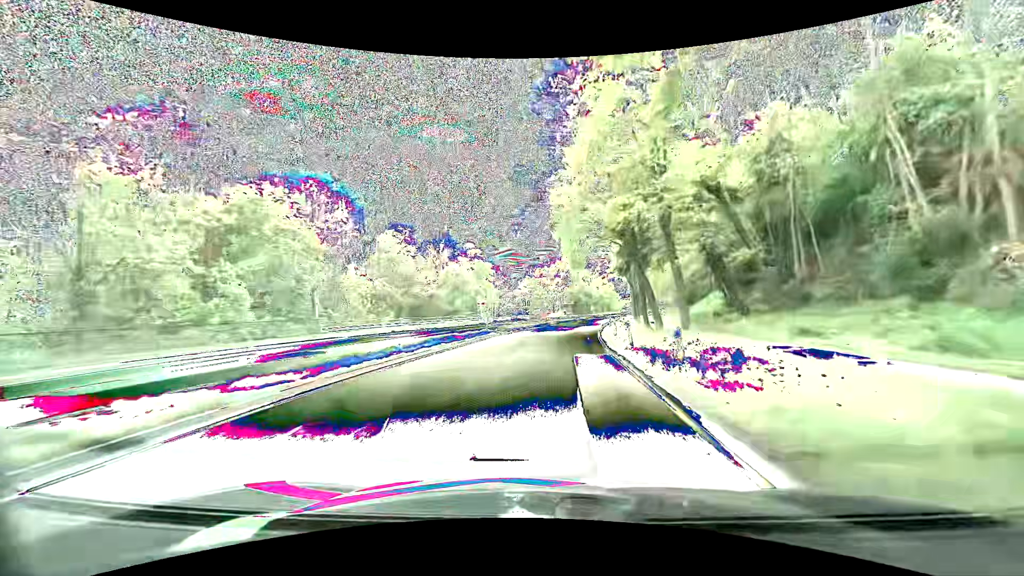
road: primary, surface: asphalt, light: Day
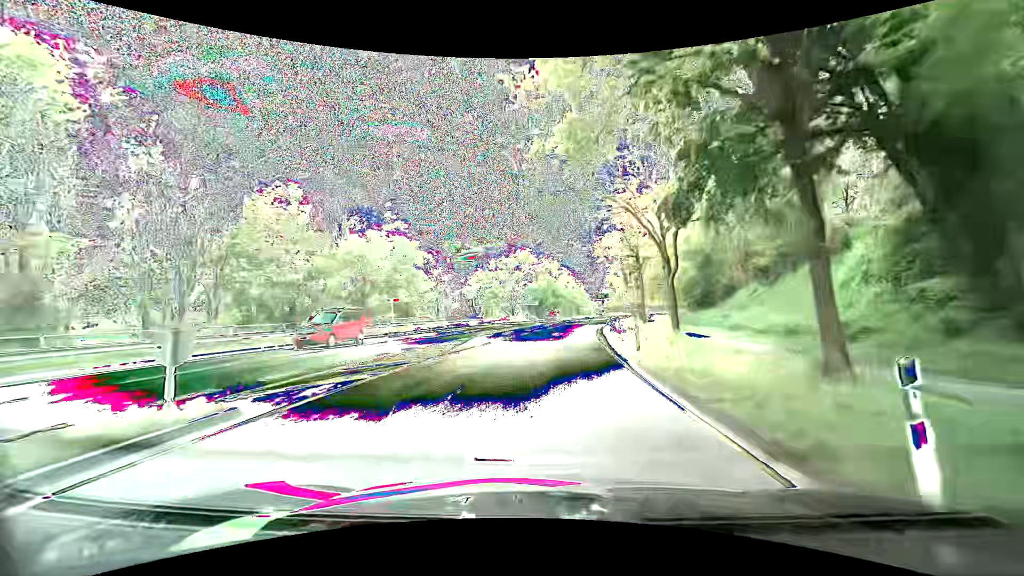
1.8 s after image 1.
(+1.0, +25.0) m; +5°
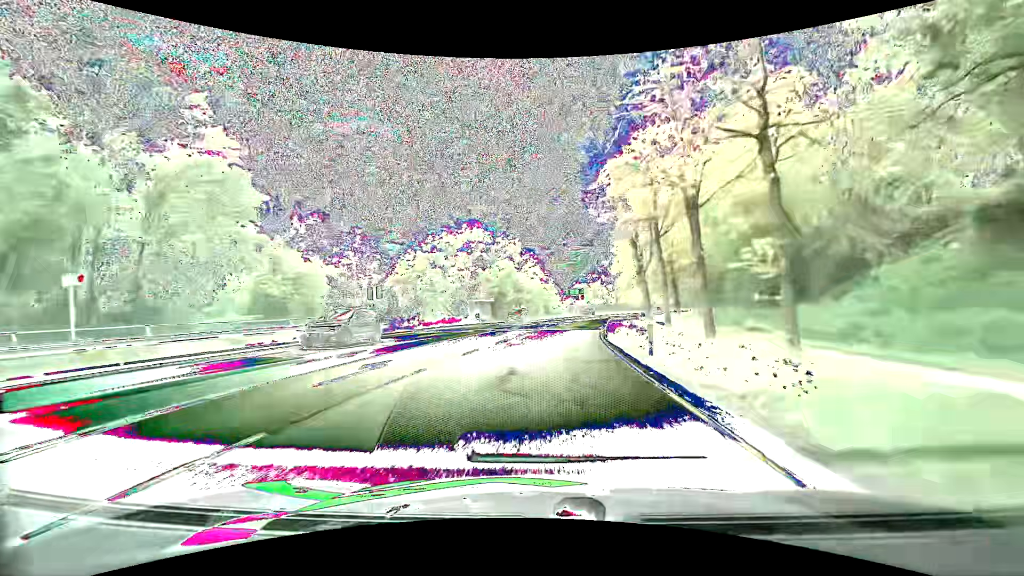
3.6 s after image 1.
(+0.9, +25.1) m; +4°
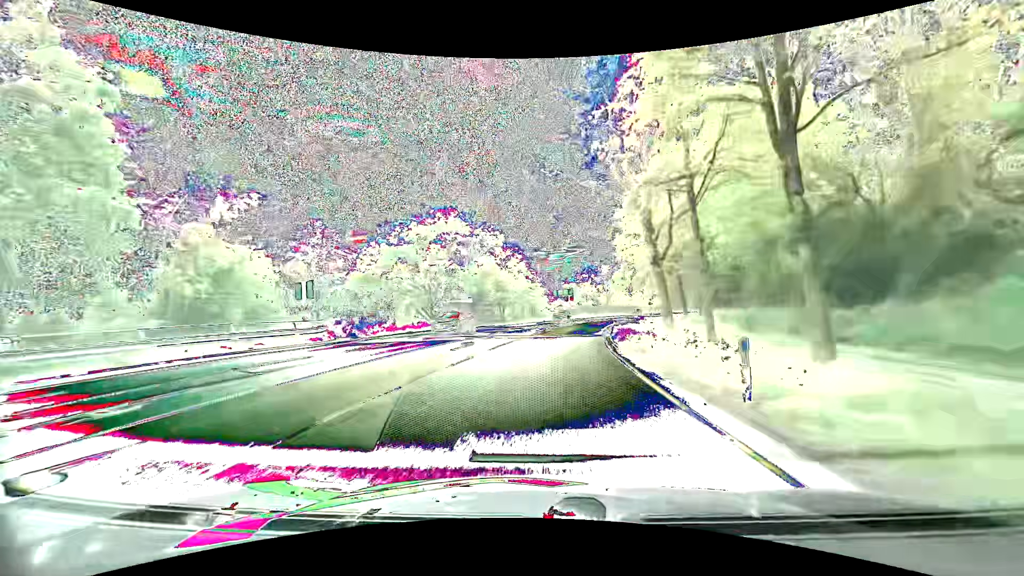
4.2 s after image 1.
(+0.1, +8.4) m; +1°
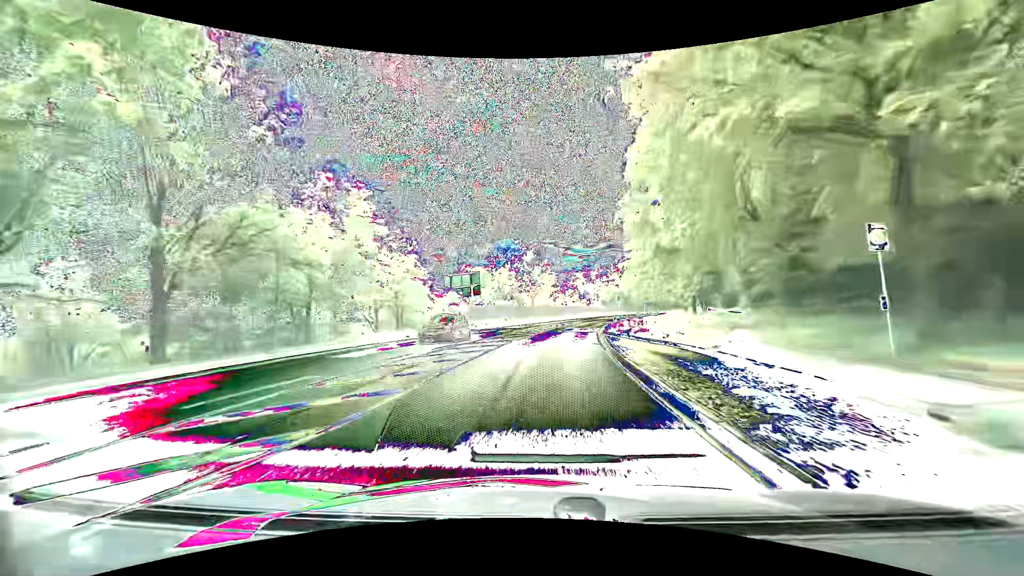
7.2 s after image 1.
(+3.7, +41.9) m; +10°
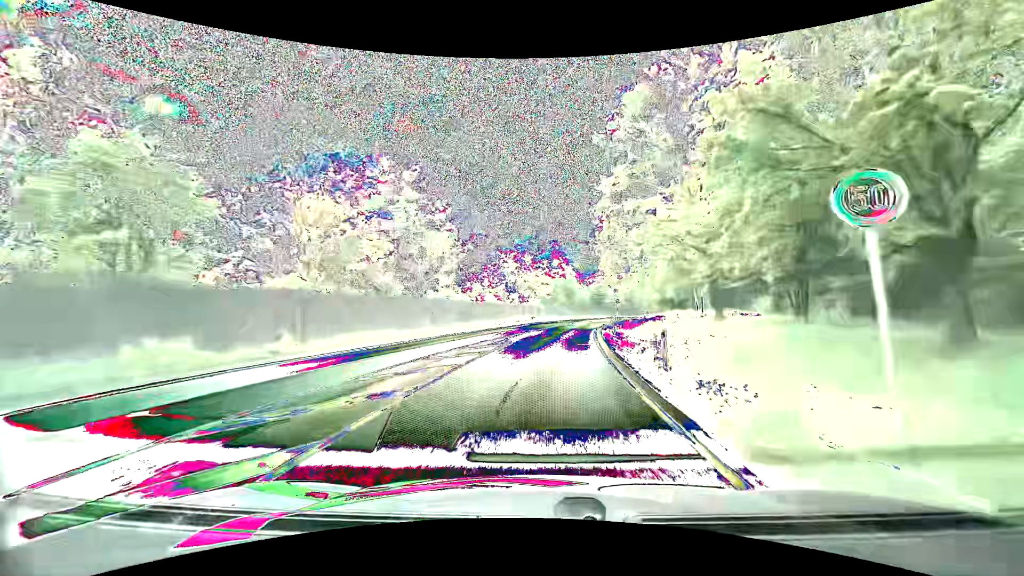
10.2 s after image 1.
(+3.2, +42.0) m; +8°
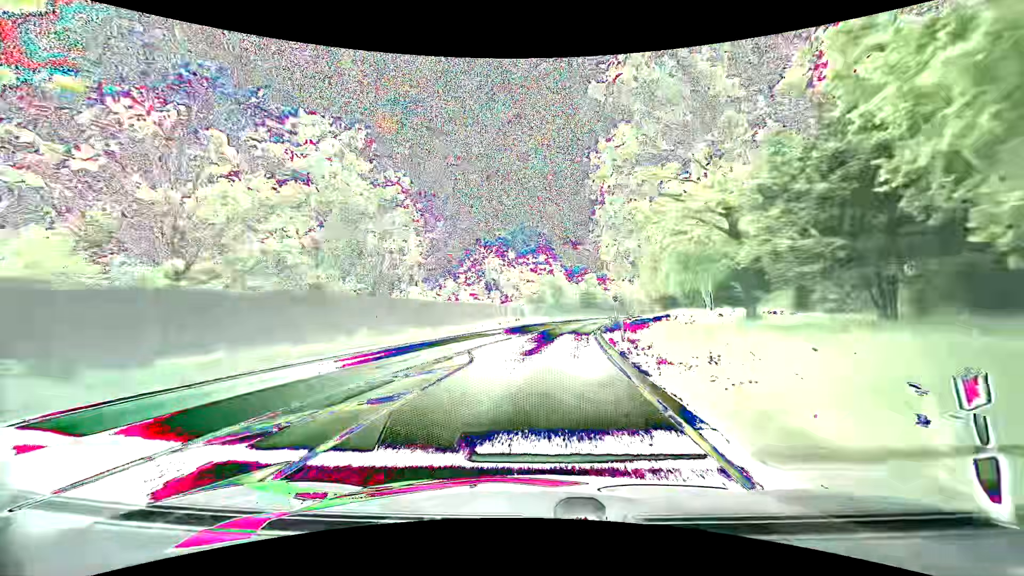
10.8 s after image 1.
(+0.1, +8.4) m; +2°
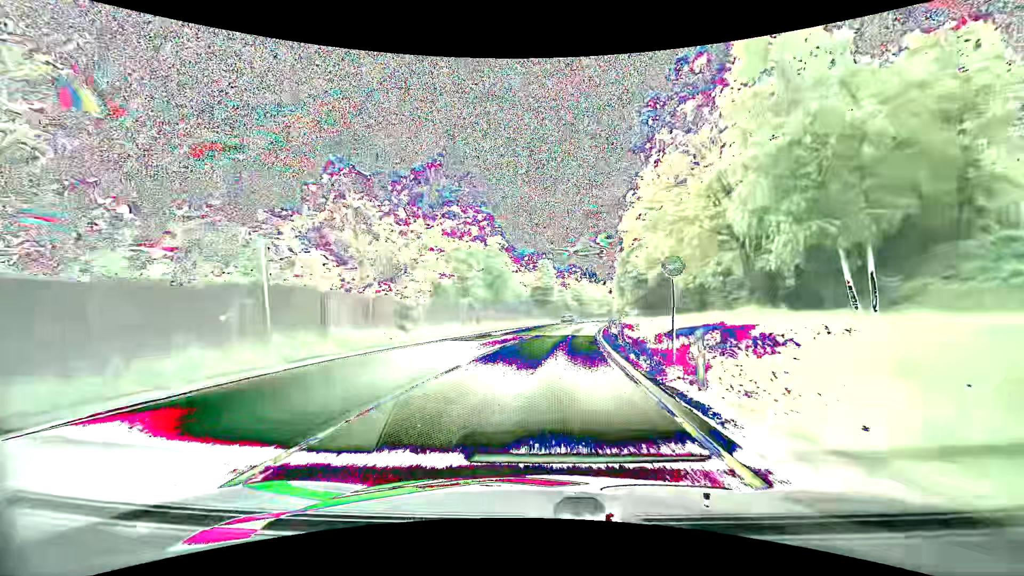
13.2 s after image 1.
(+1.6, +33.8) m; +6°
(0, +10) (+1, +20) (+1, +30) (+2, +40) (+4, +50) (+5, +60) (+7, +70) (+9, +79) (+11, +89) (+13, +99) m
